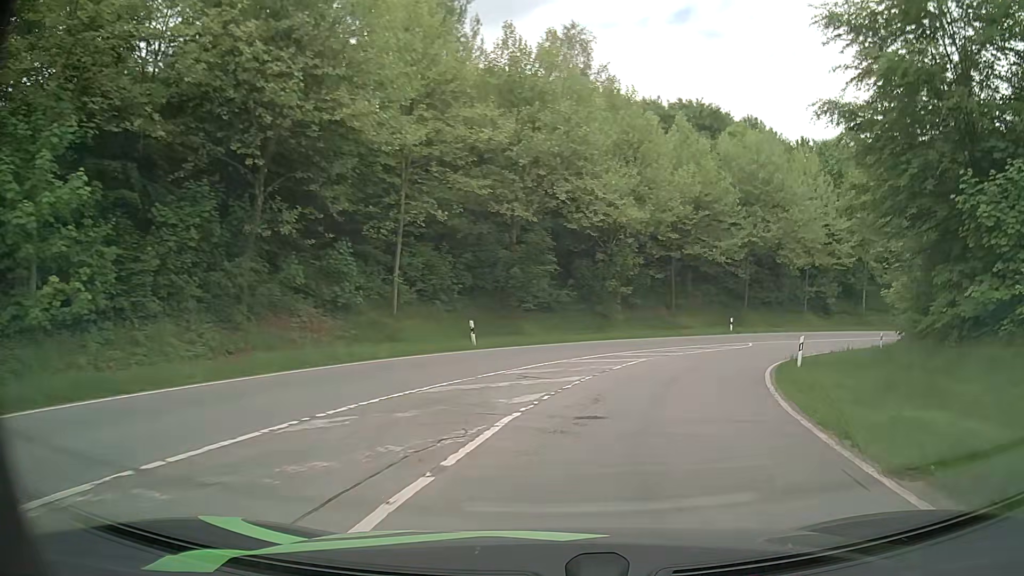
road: primary_link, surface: asphalt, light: Day
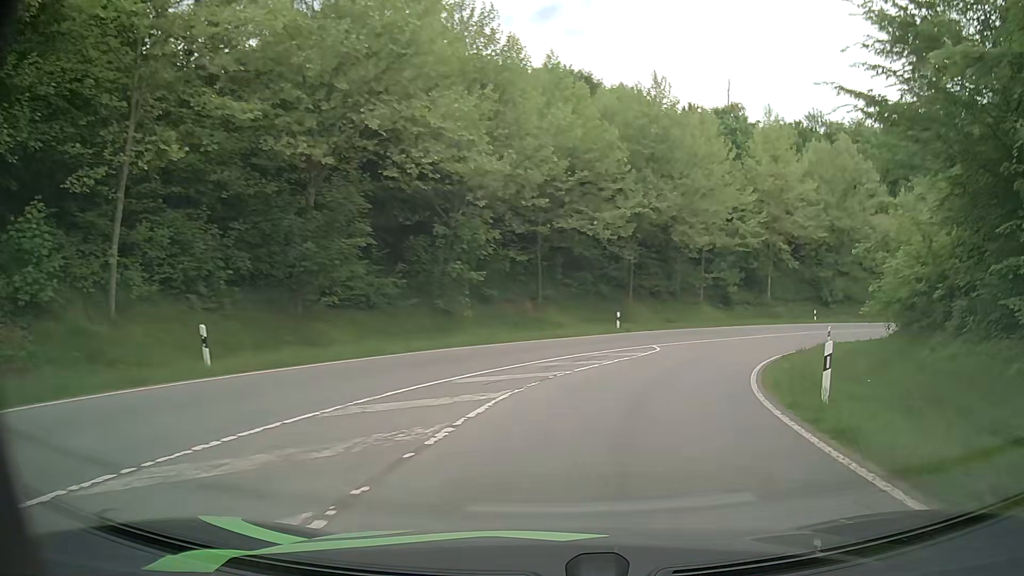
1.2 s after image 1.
(+1.1, +11.2) m; +11°
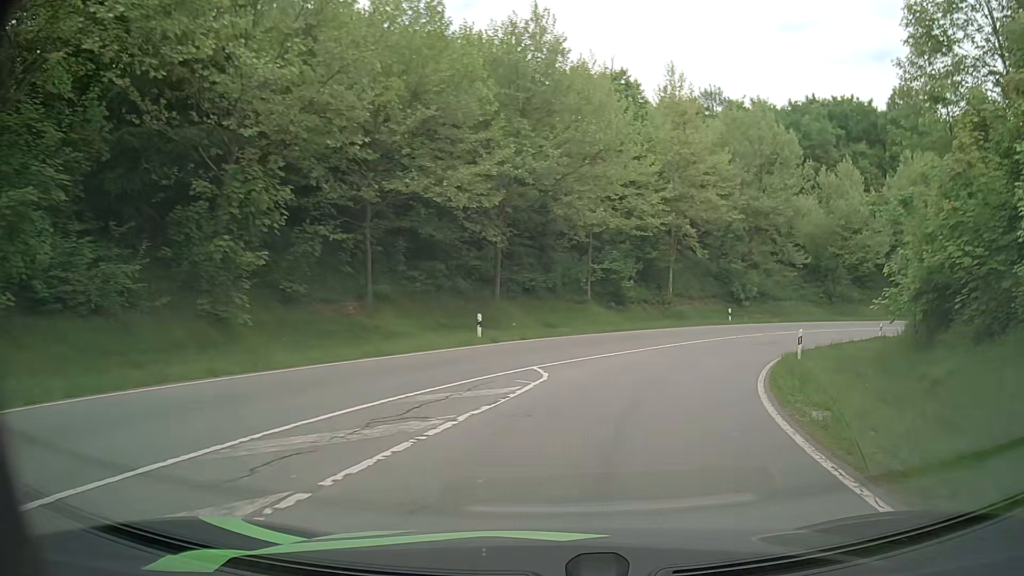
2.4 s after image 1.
(+1.1, +10.8) m; +12°
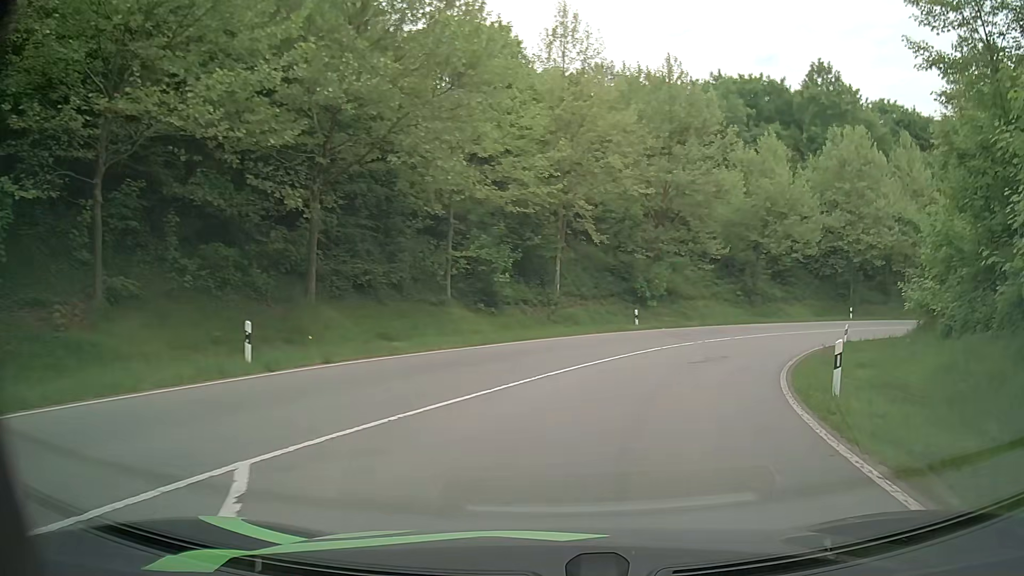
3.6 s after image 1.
(+0.9, +10.6) m; +10°
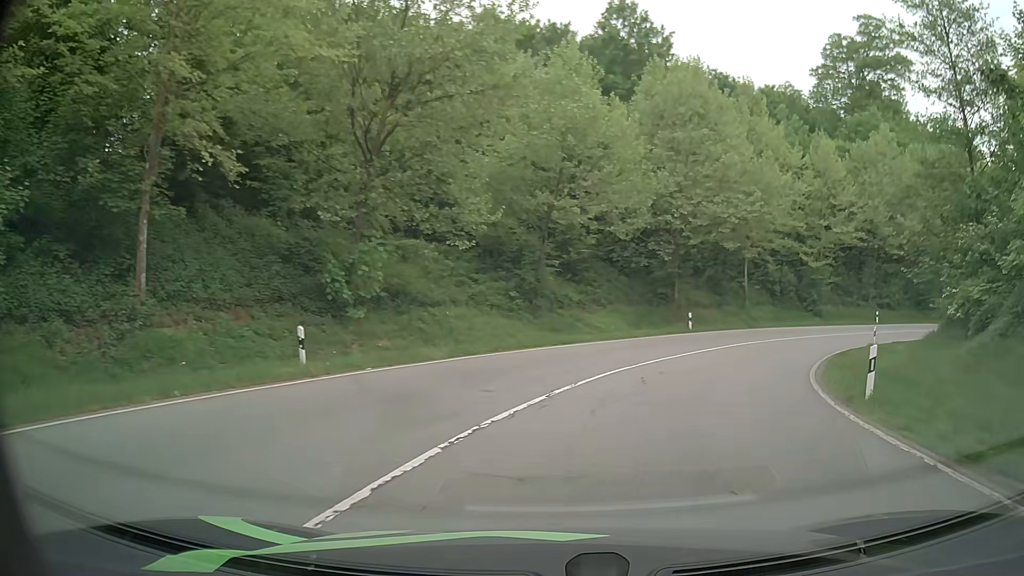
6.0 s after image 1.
(+3.7, +20.2) m; +22°
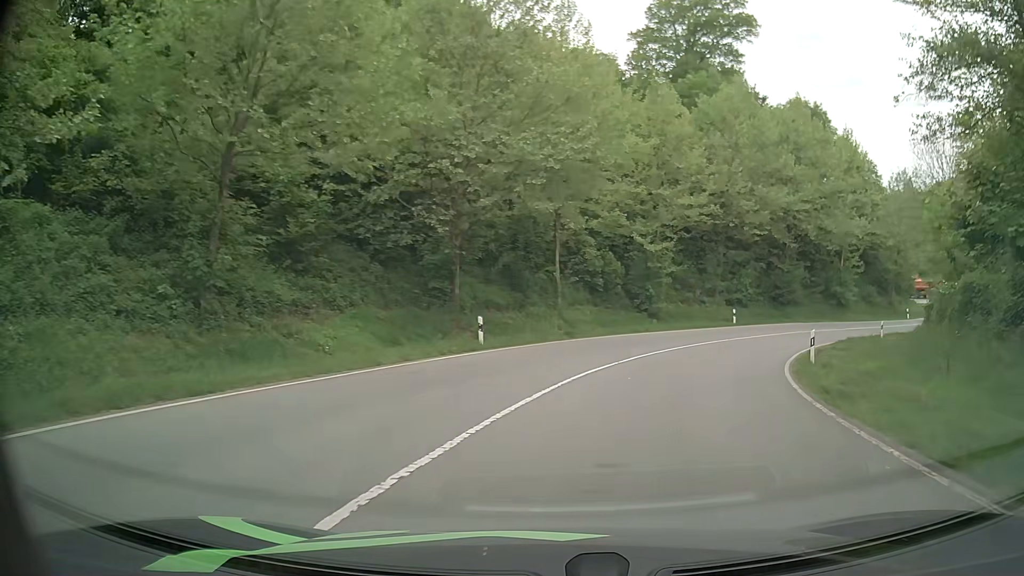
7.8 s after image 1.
(+2.2, +14.6) m; +18°
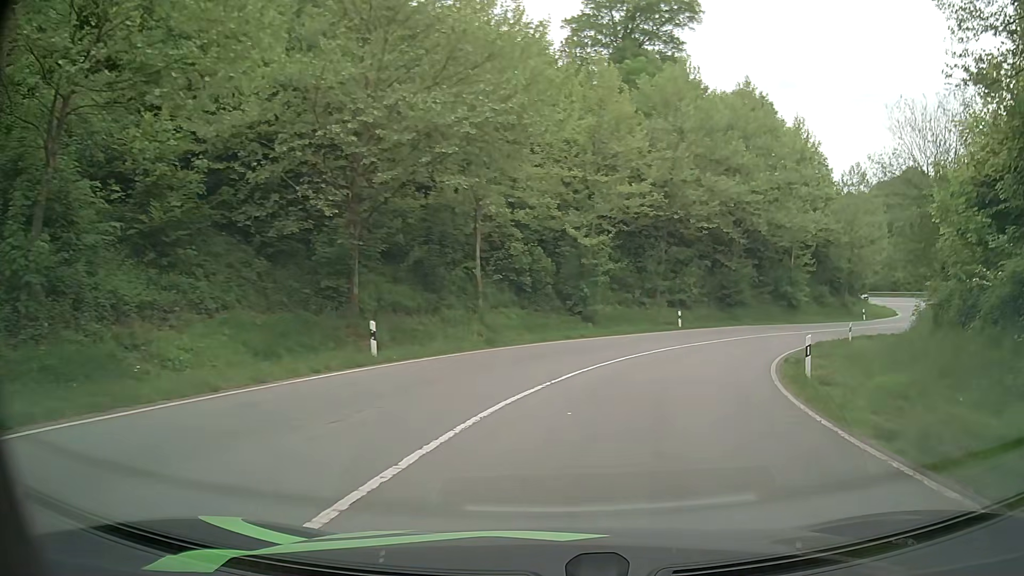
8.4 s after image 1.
(+0.3, +4.9) m; +5°
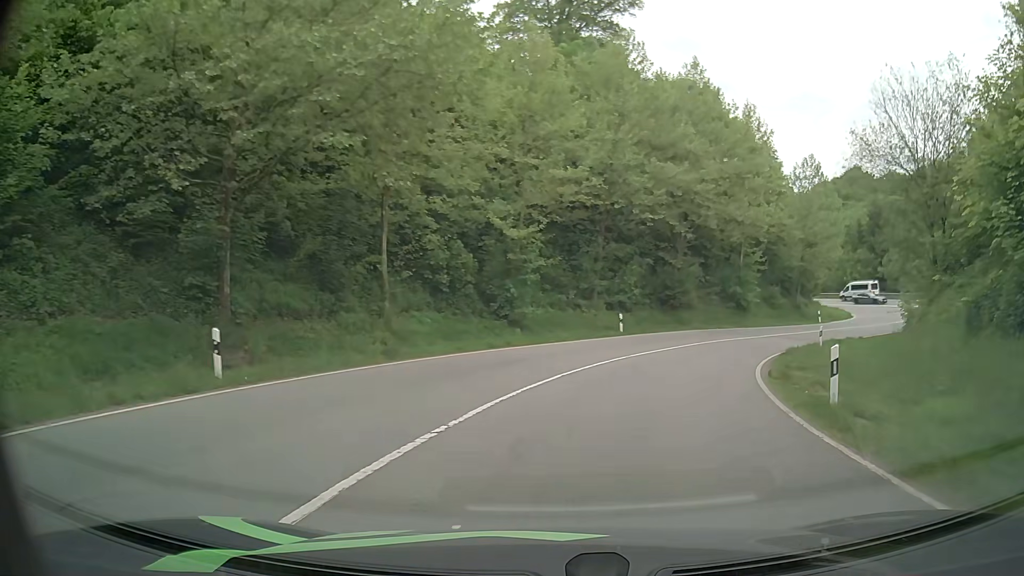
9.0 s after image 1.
(+0.4, +5.0) m; +8°
(+1, +10) (+3, +20) (+8, +29) (+13, +37) (+20, +44) (+29, +49) (+39, +49) (+47, +43) (+52, +34) (+56, +25) m
